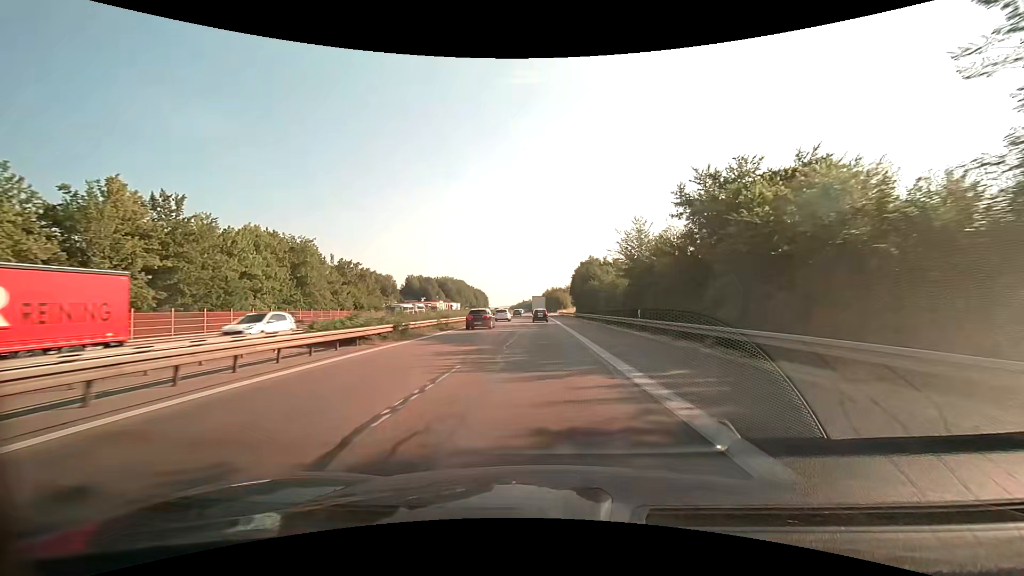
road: motorway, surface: asphalt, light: Day
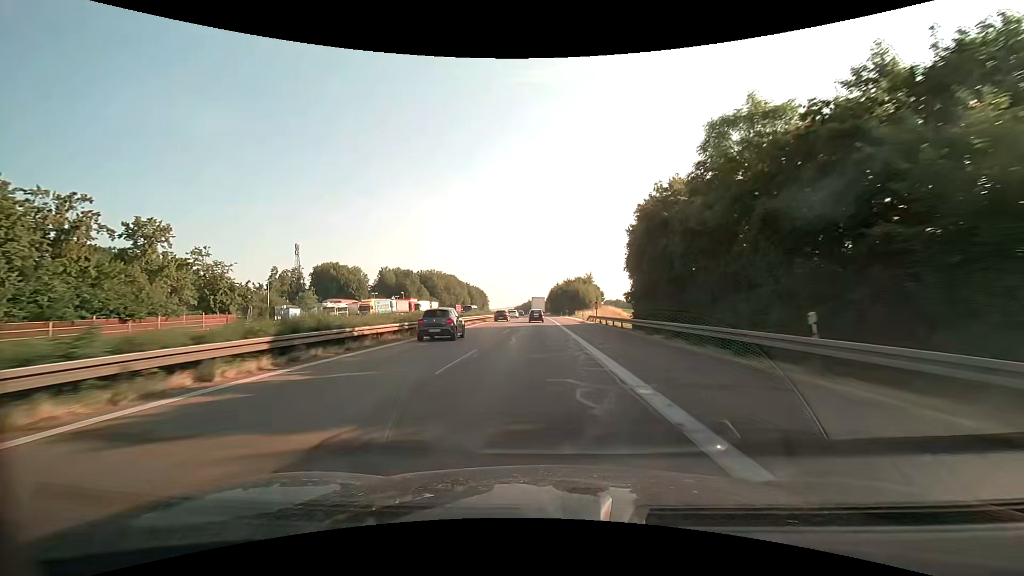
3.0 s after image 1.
(-0.5, +67.3) m; -1°
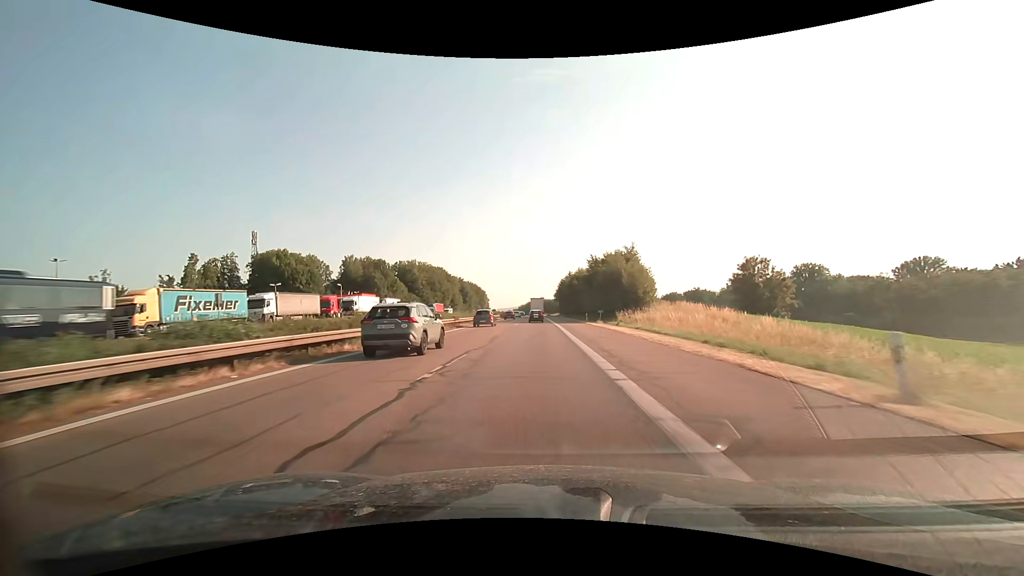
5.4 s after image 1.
(-0.3, +55.2) m; -1°
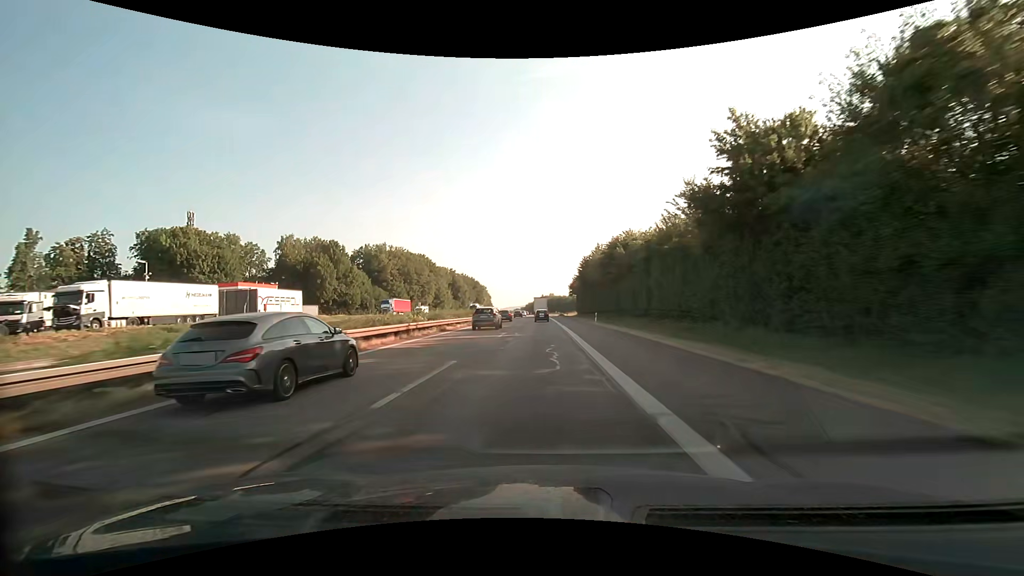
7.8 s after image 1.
(-0.6, +56.5) m; -1°
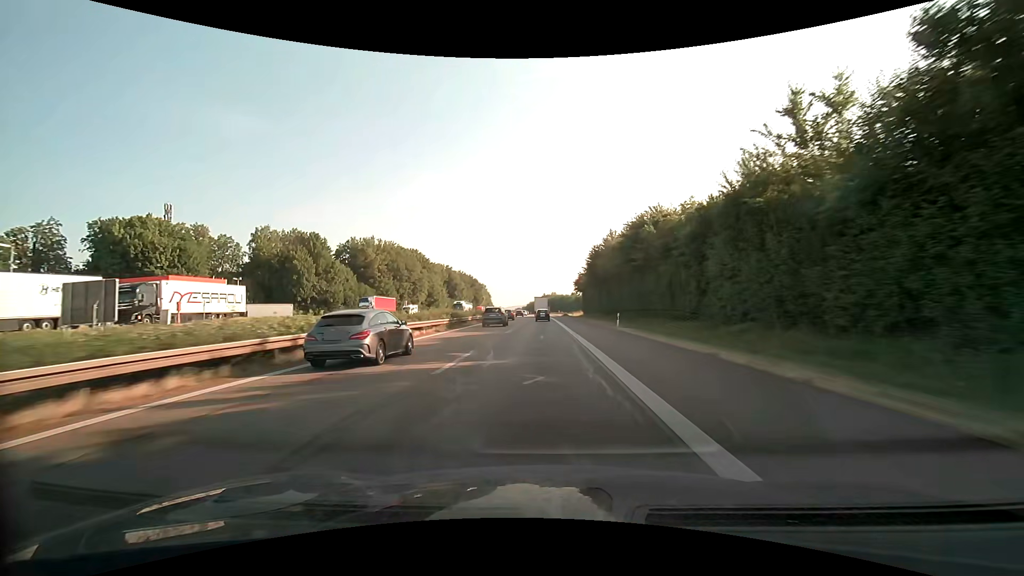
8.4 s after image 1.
(0.0, +14.4) m; 0°
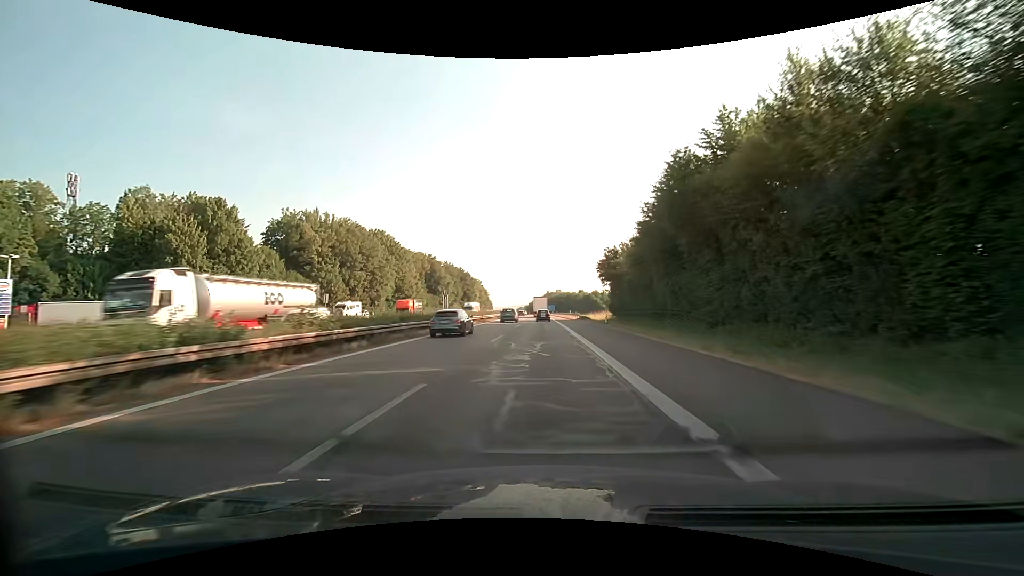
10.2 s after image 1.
(-0.1, +43.7) m; 0°
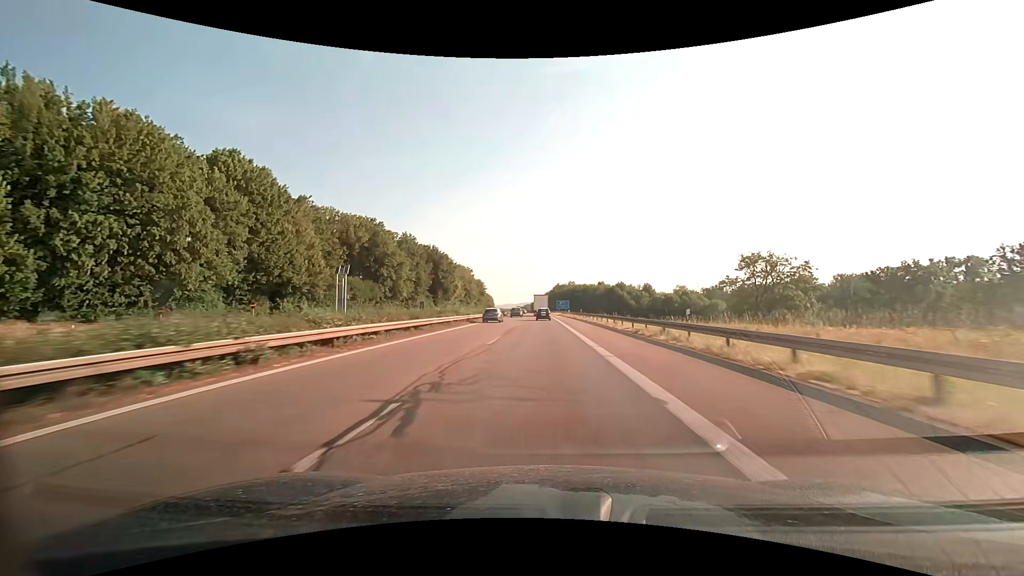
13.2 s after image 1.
(-0.6, +73.5) m; -1°
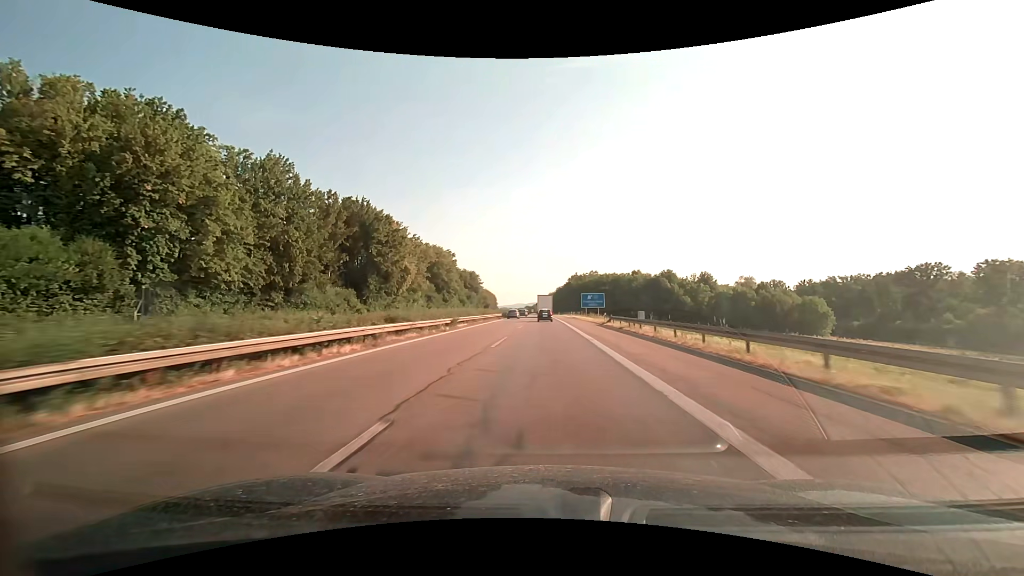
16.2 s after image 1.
(-0.5, +72.9) m; -1°
(0, +10) (0, +20) (0, +30) (0, +40) (0, +50) (0, +60) (0, +70) (-1, +80) (-1, +90) (-1, +100) m
